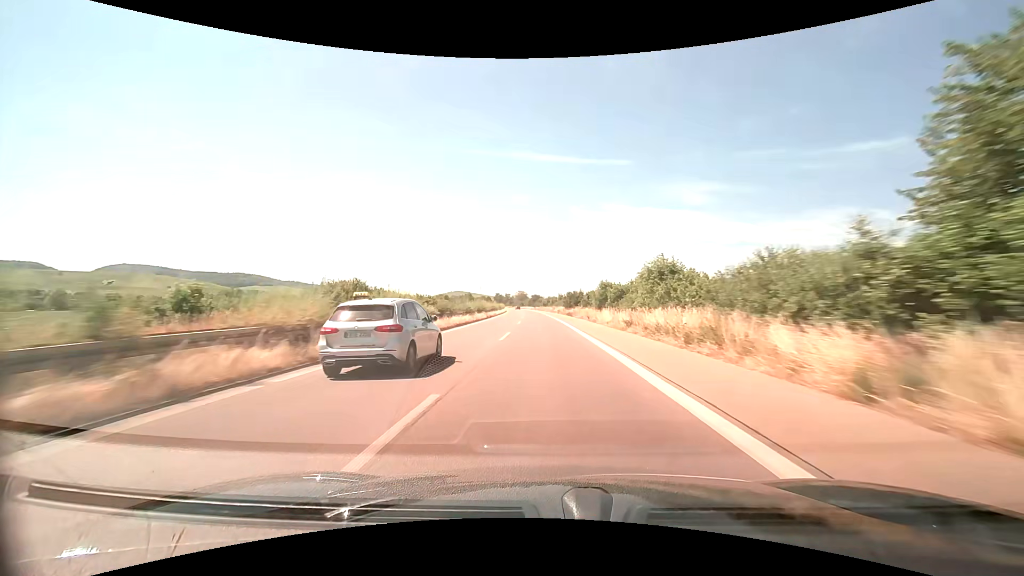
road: trunk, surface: asphalt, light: Day
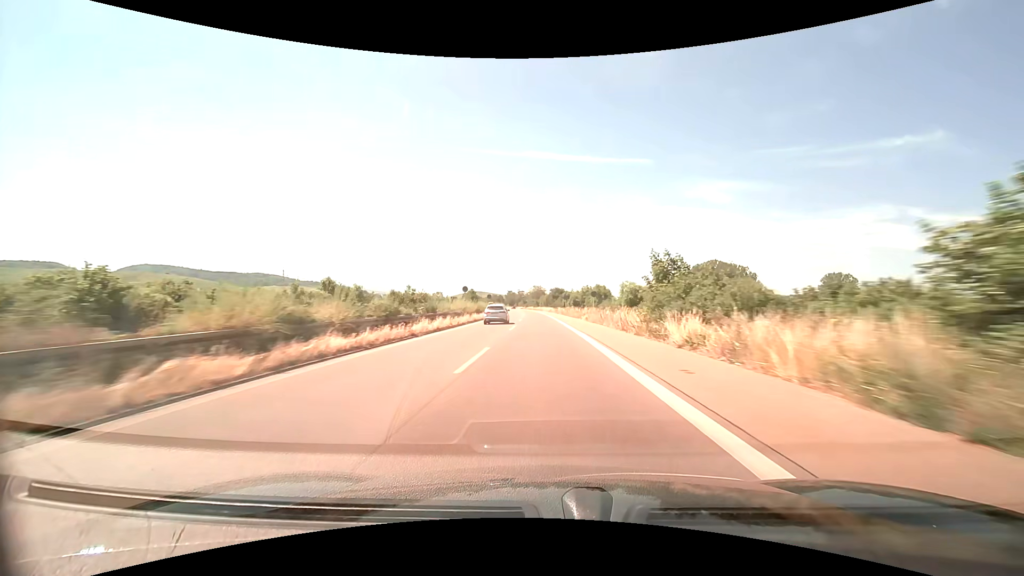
(-1.7, +81.6) m; -2°
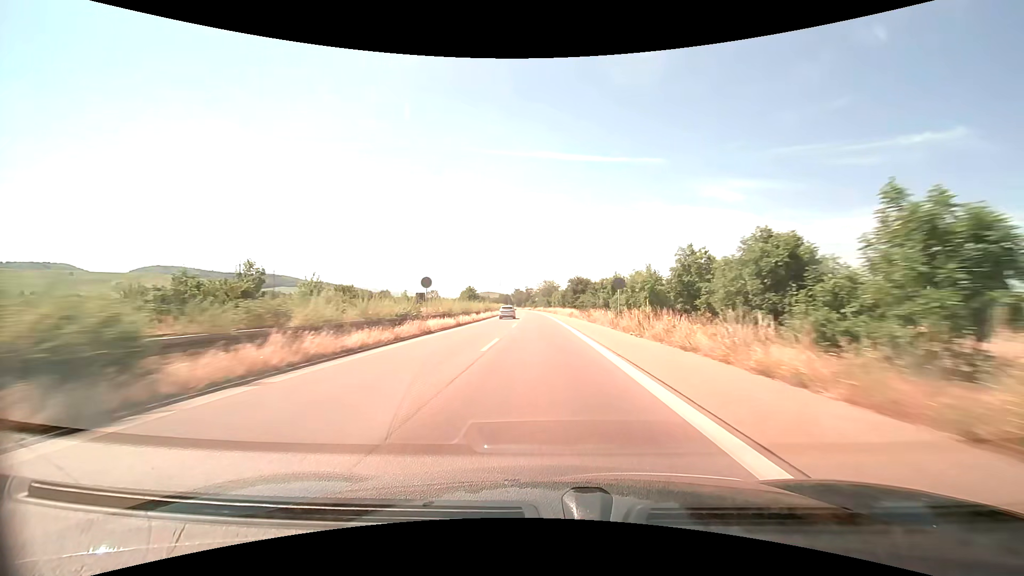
(-0.6, +49.0) m; -1°
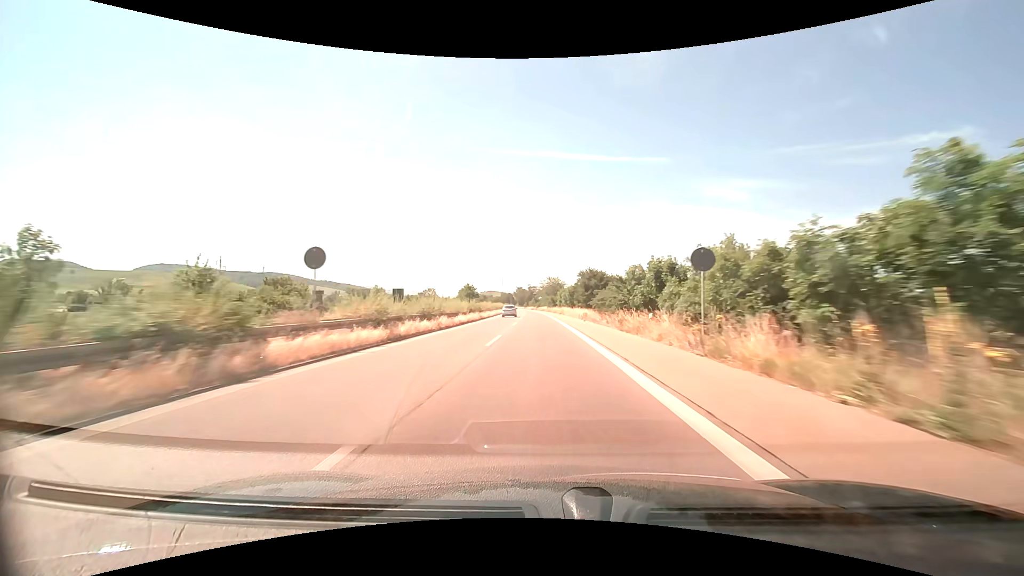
(-0.1, +16.3) m; -1°
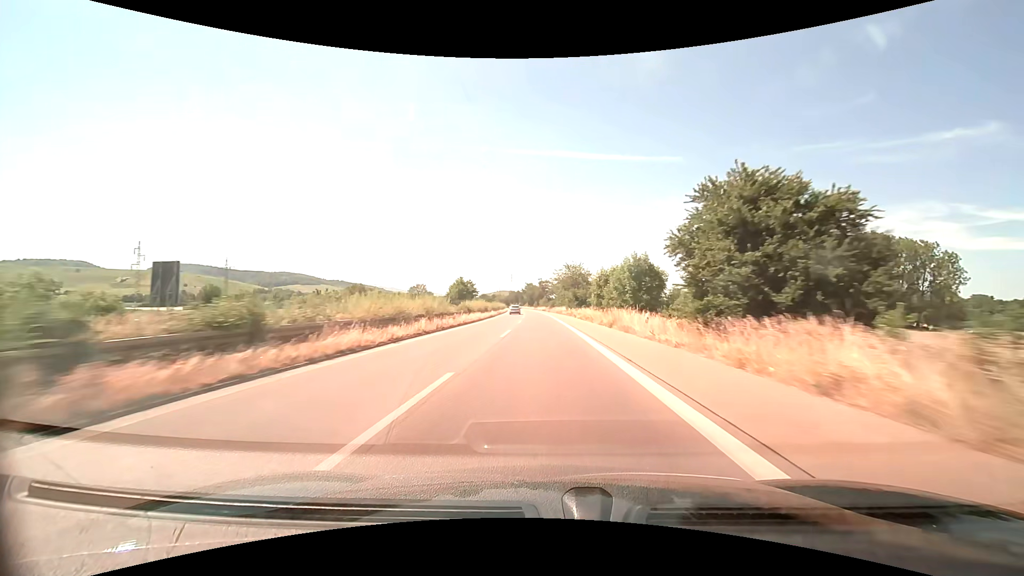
(-0.6, +49.0) m; -1°
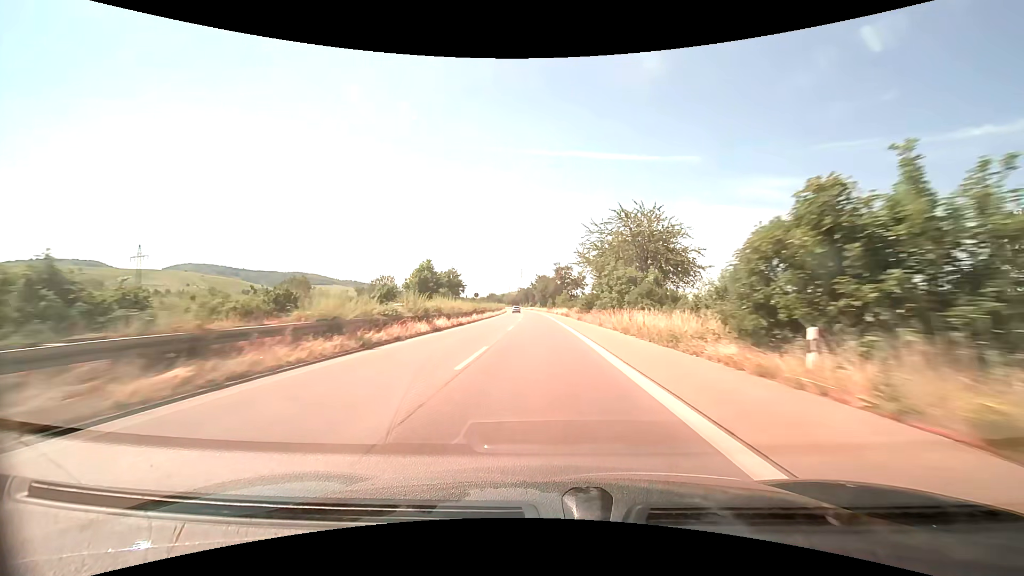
(-1.1, +65.4) m; -2°
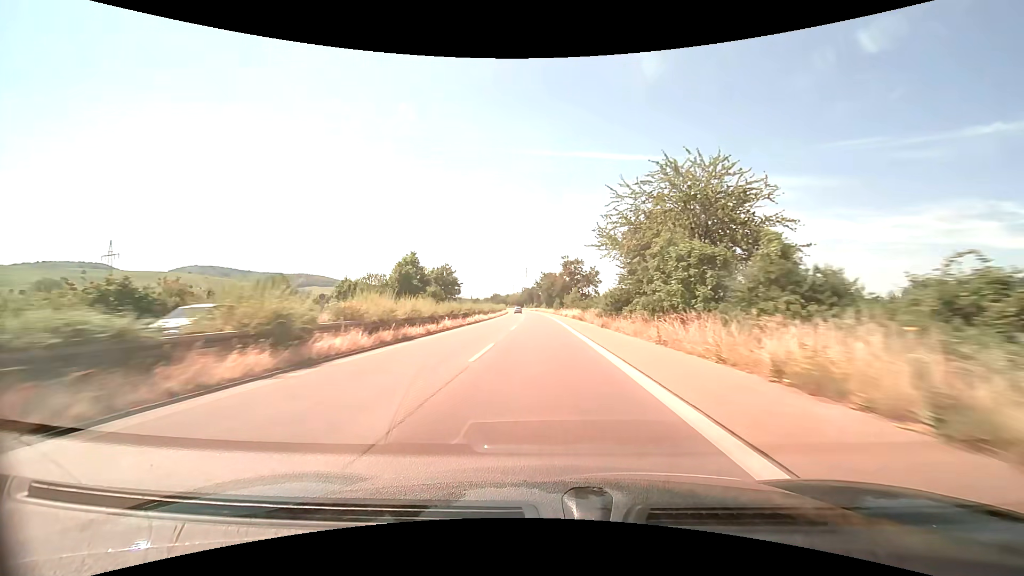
(-0.1, +16.3) m; -1°
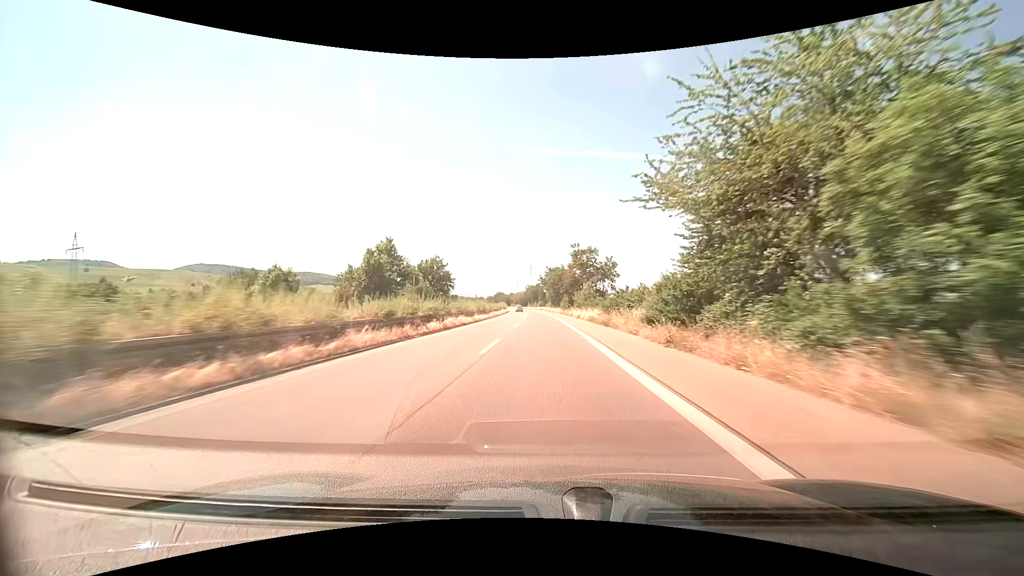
(-0.1, +16.3) m; -1°
(0, +10) (0, +20) (0, +30) (0, +40) (-1, +50) (-1, +60) (-1, +70) (-2, +80) (-2, +90) (-2, +100) m
